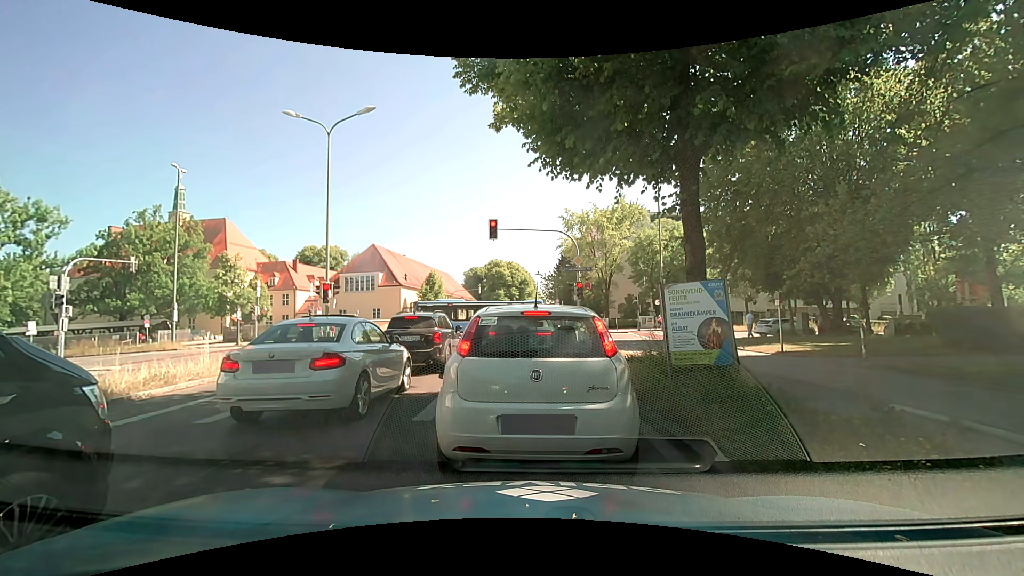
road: secondary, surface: asphalt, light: Day
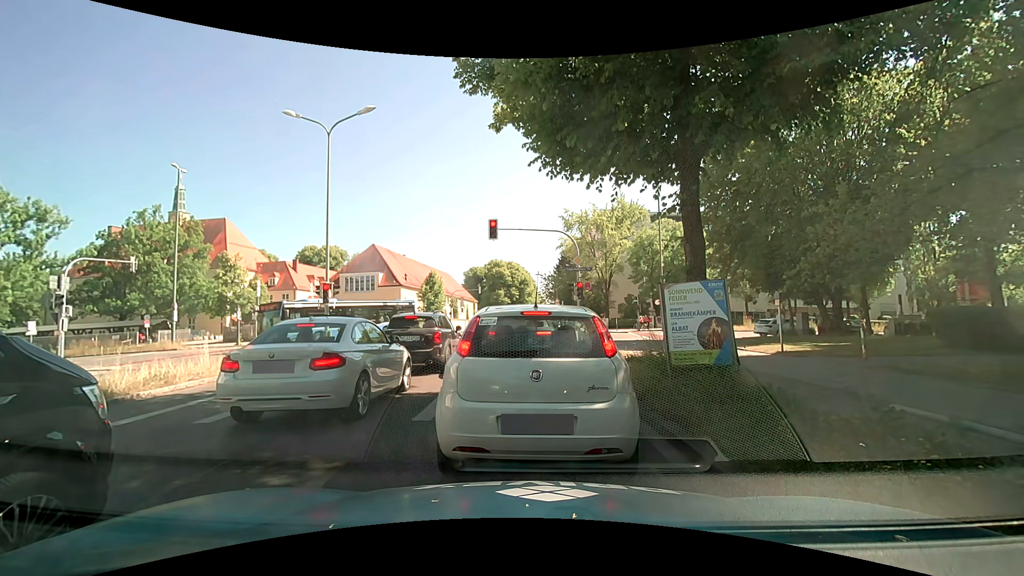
(0.0, 0.0) m; 0°
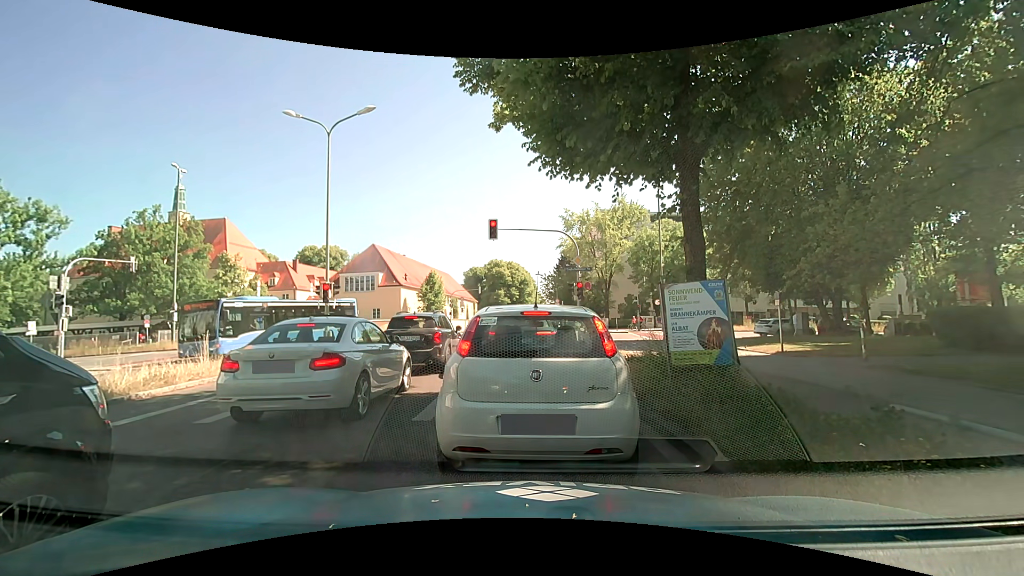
(0.0, 0.0) m; 0°
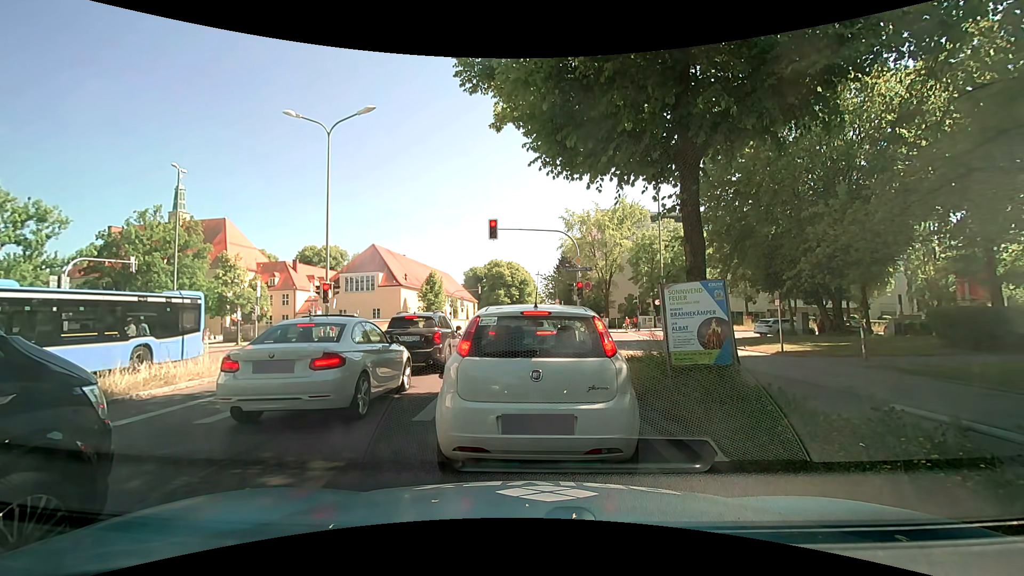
(0.0, 0.0) m; 0°
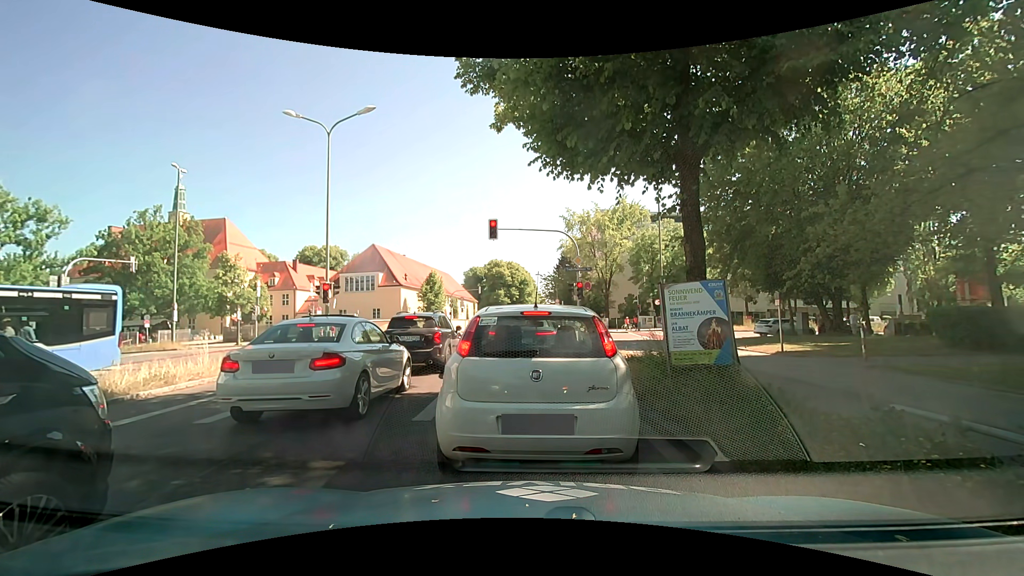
(0.0, 0.0) m; 0°
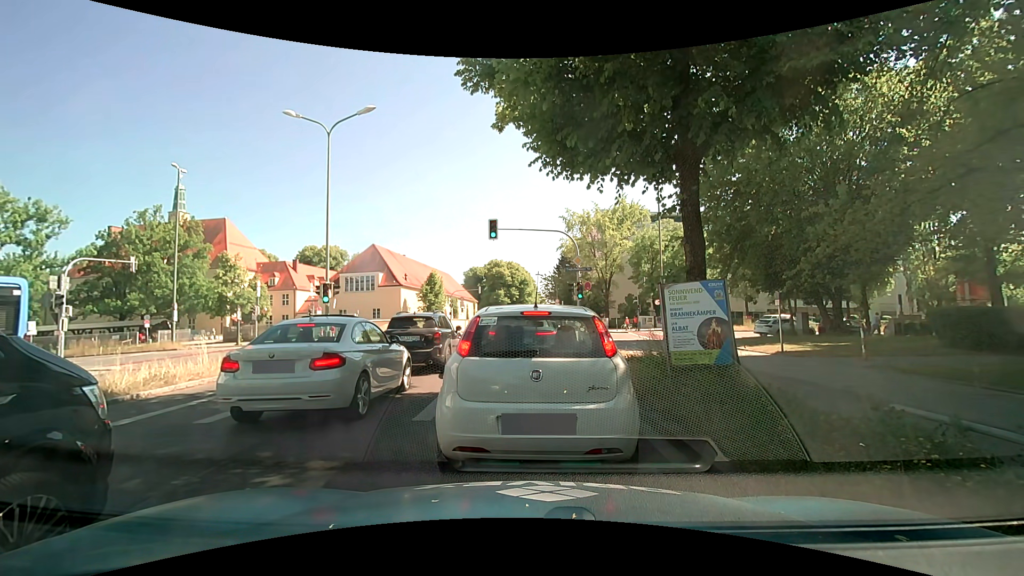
(0.0, 0.0) m; 0°
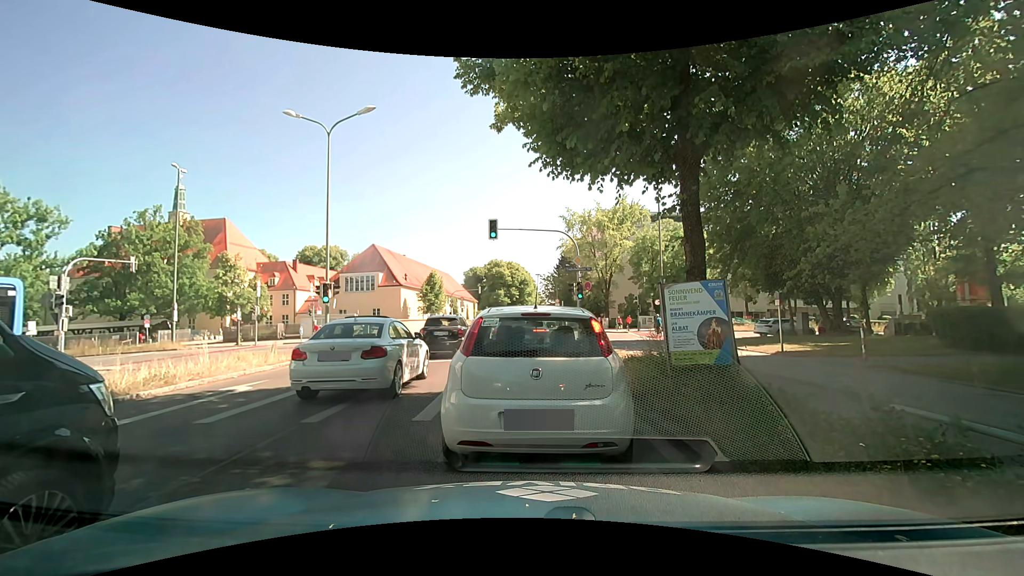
(0.0, 0.0) m; 0°
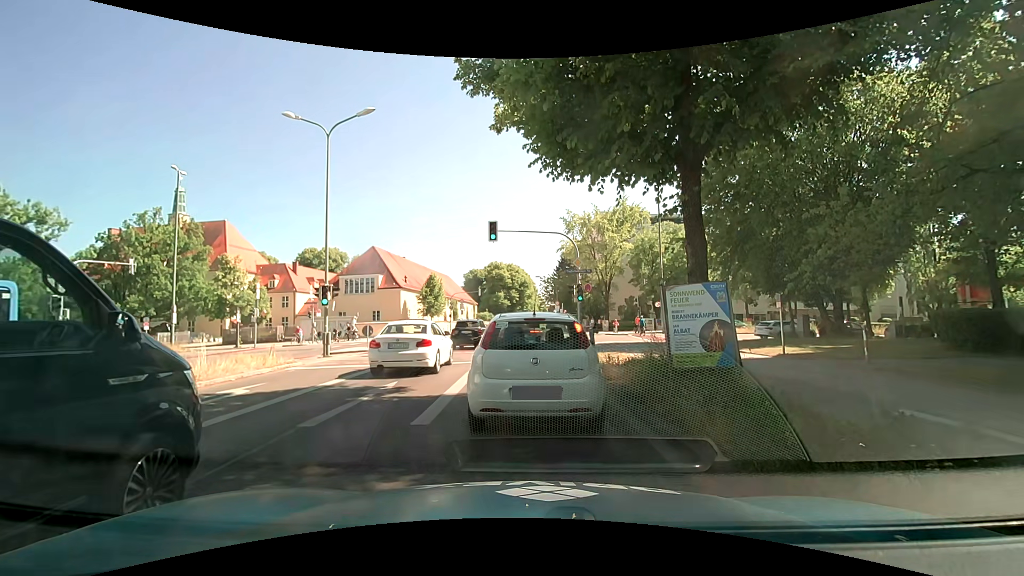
(0.0, +0.1) m; 0°
